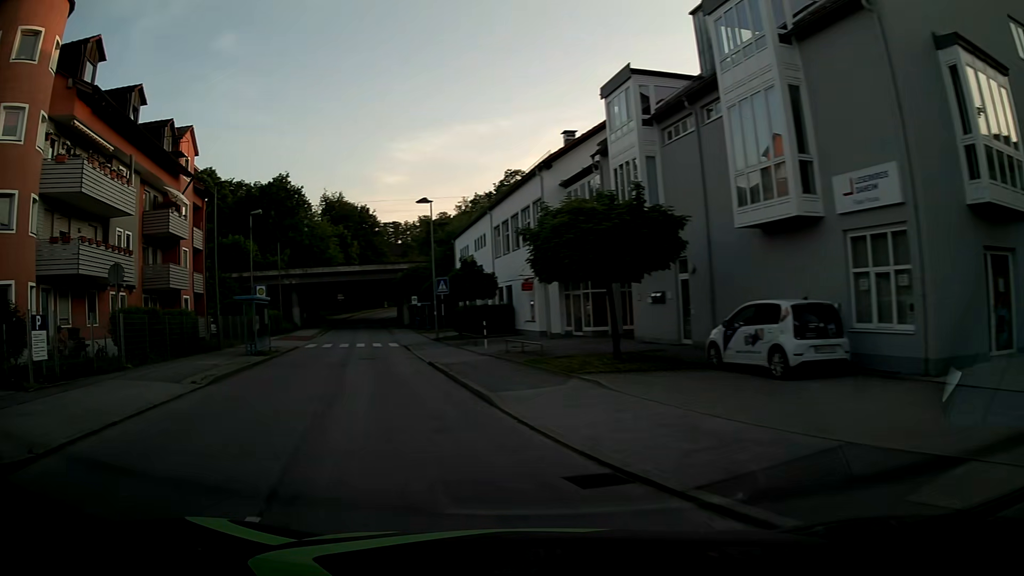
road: unclassified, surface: asphalt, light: Day
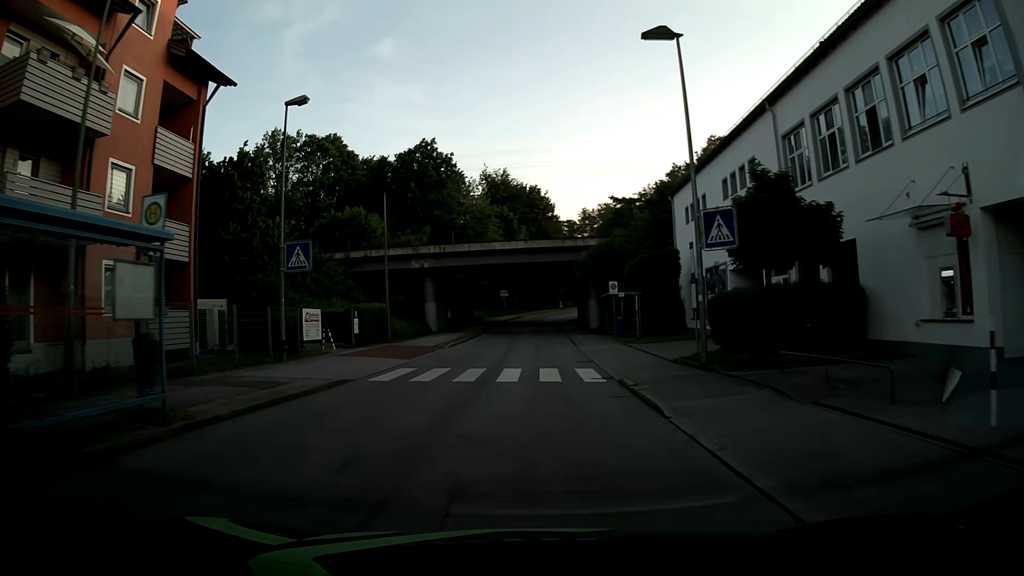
(-5.1, +23.1) m; -15°
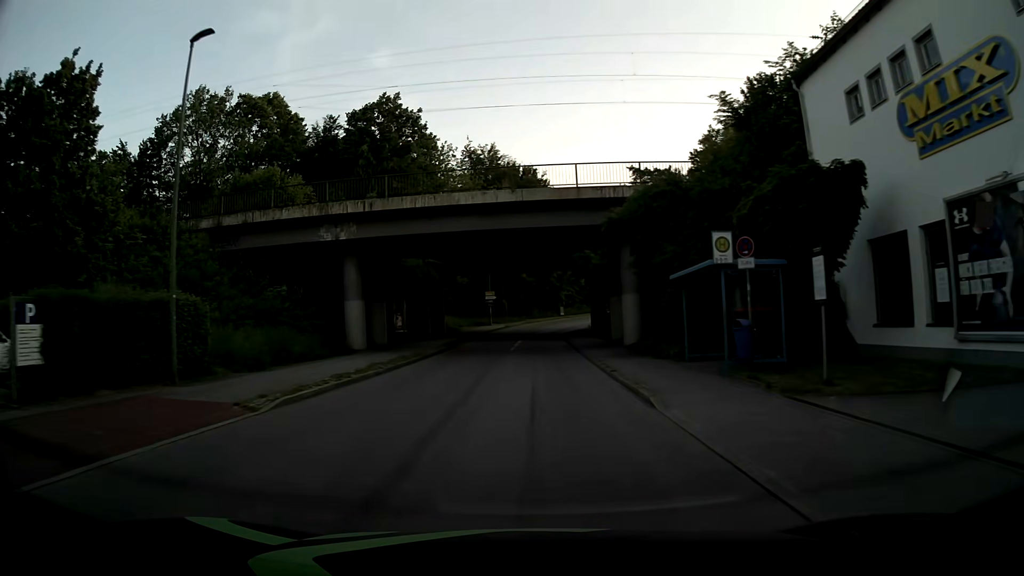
(+0.3, +21.5) m; +1°
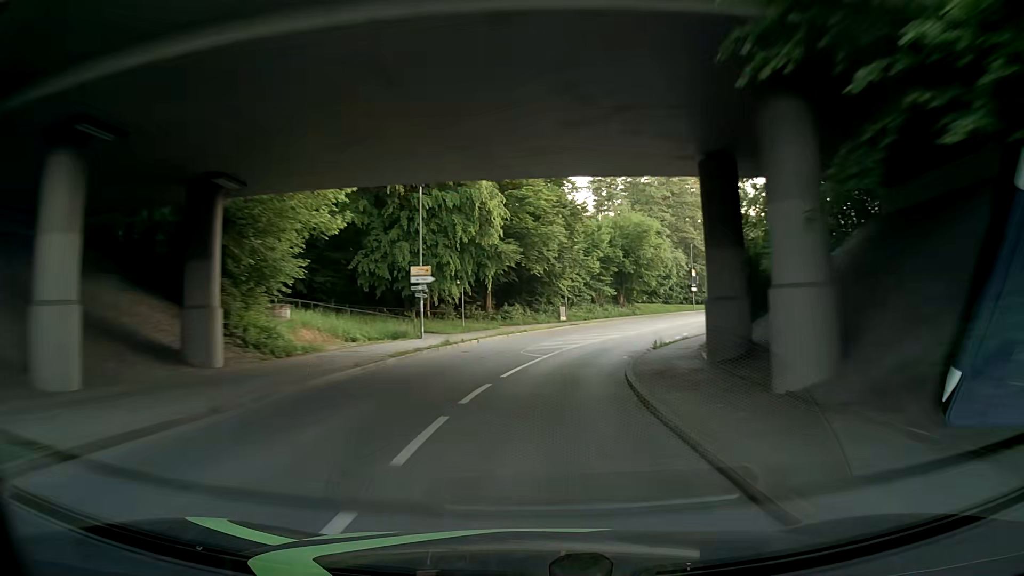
(0.0, +39.0) m; +1°
